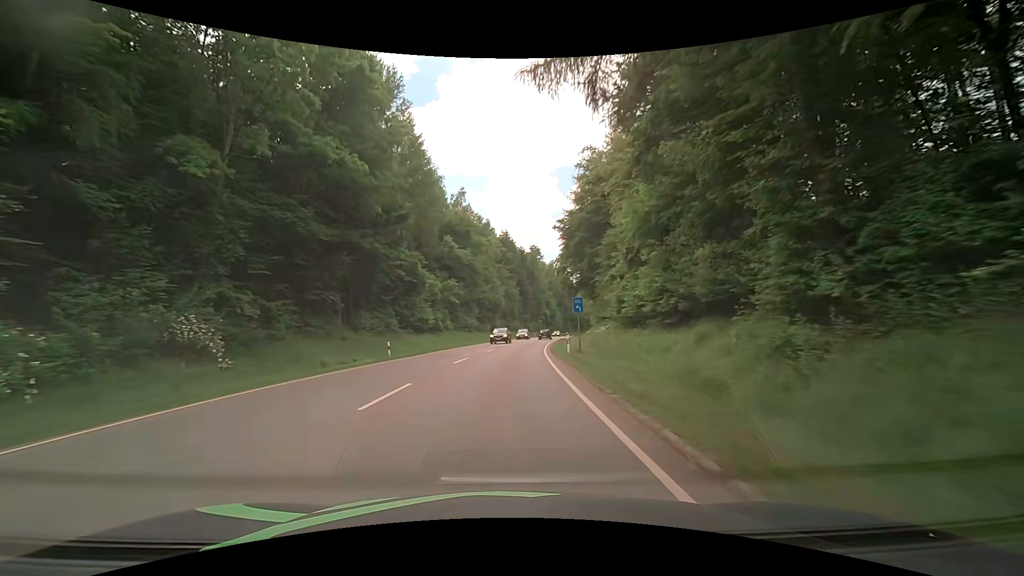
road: secondary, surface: asphalt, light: Day
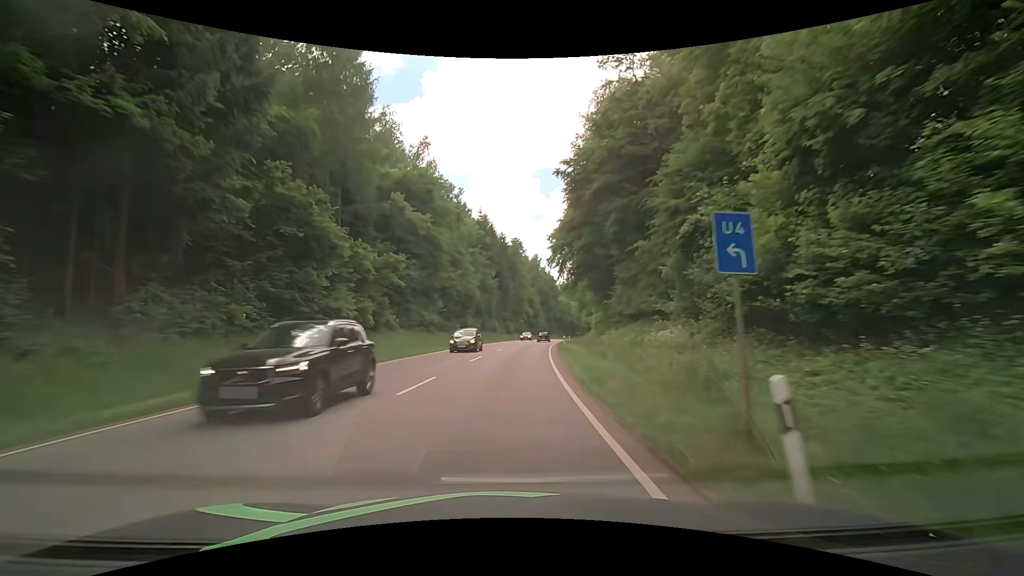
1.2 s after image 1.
(+0.4, +21.5) m; +3°
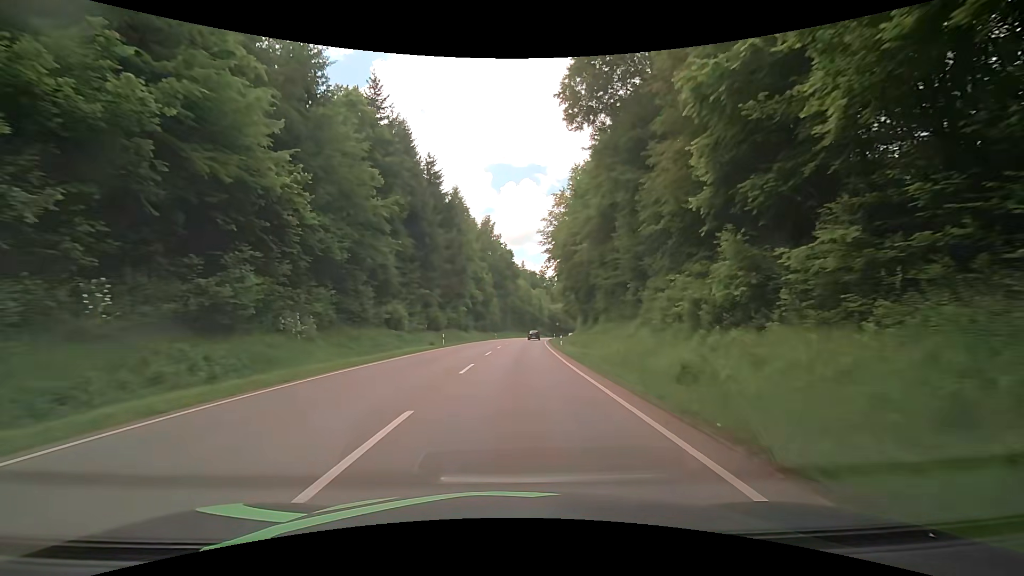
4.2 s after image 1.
(+2.4, +54.0) m; +6°
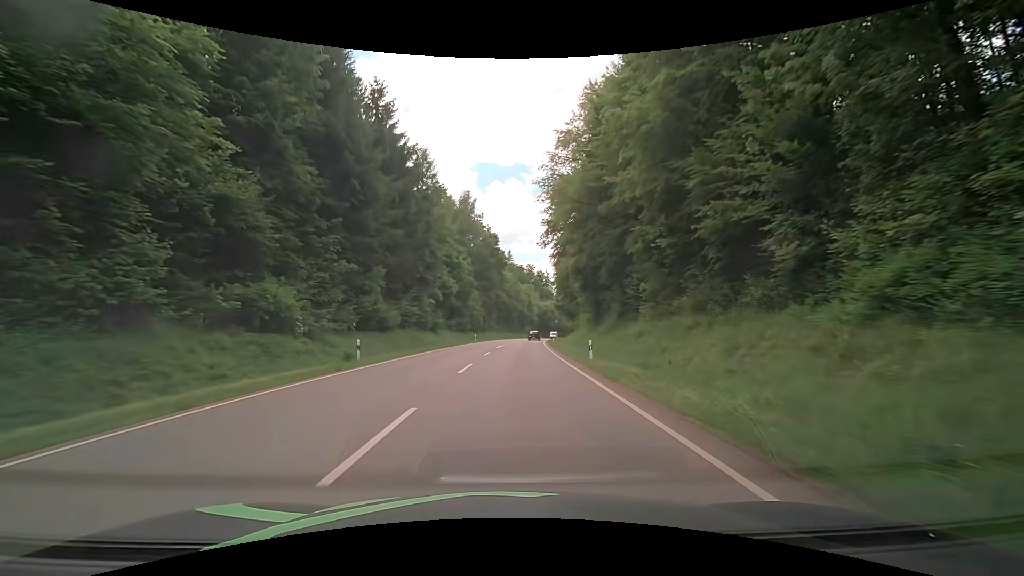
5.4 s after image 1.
(+0.2, +21.7) m; +1°
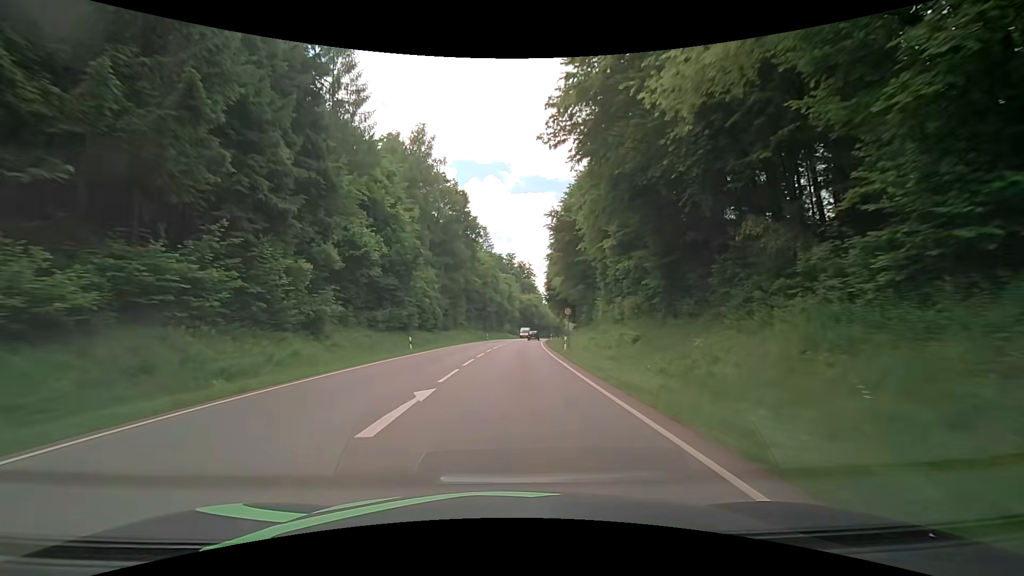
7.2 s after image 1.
(+0.7, +32.5) m; +3°
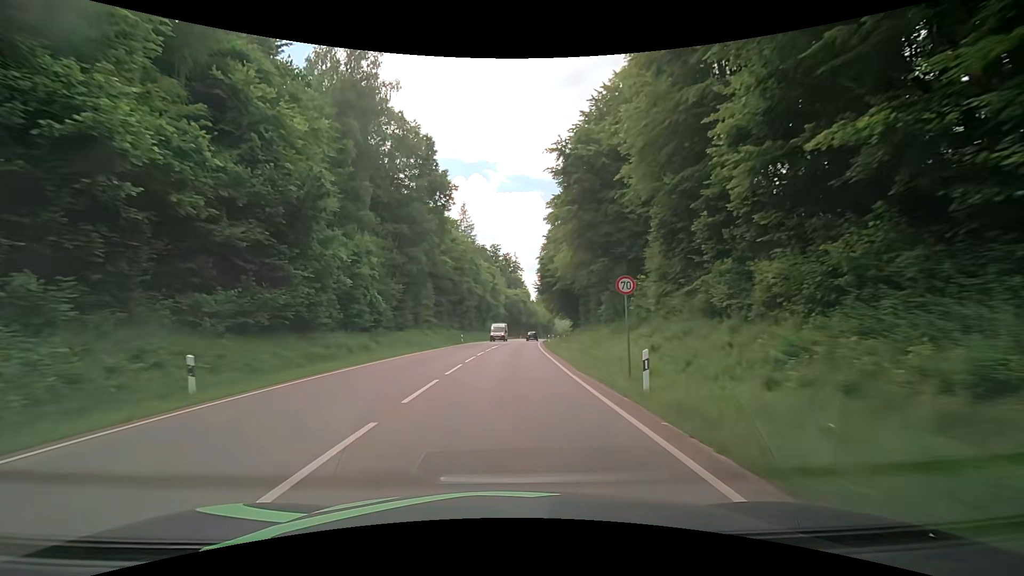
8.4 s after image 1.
(+0.2, +21.7) m; +2°
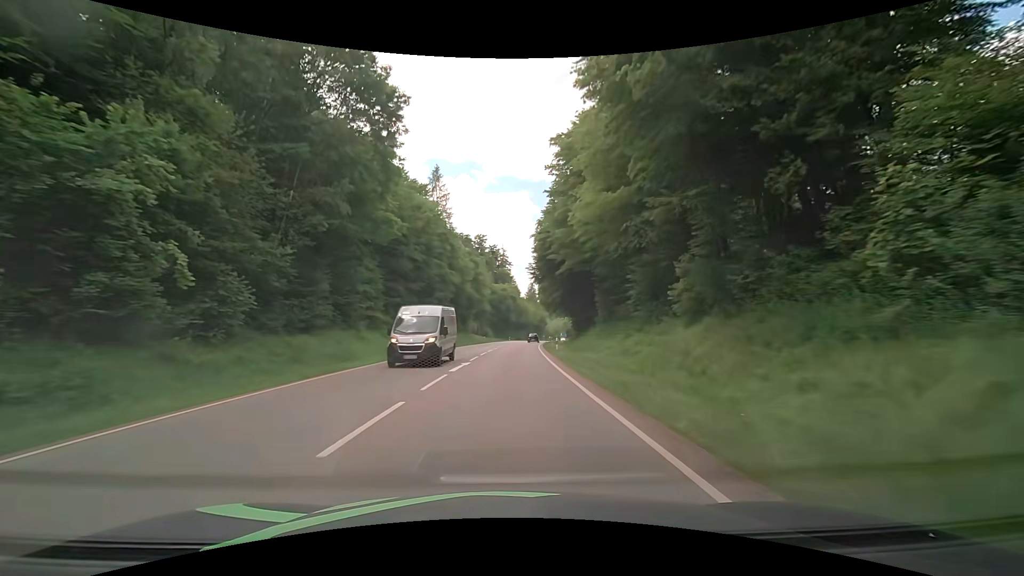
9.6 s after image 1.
(+0.2, +21.7) m; +1°
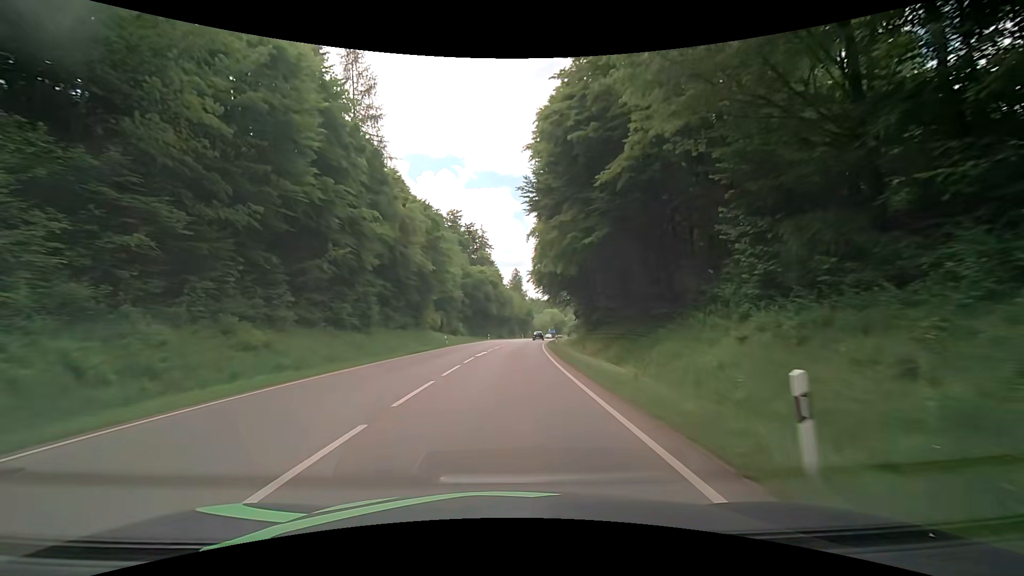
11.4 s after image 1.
(+0.5, +32.4) m; +2°
(0, +10) (0, +20) (0, +30) (+1, +40) (+1, +50) (+2, +60) (+3, +70) (+4, +80) (+5, +90) (+7, +100) m
